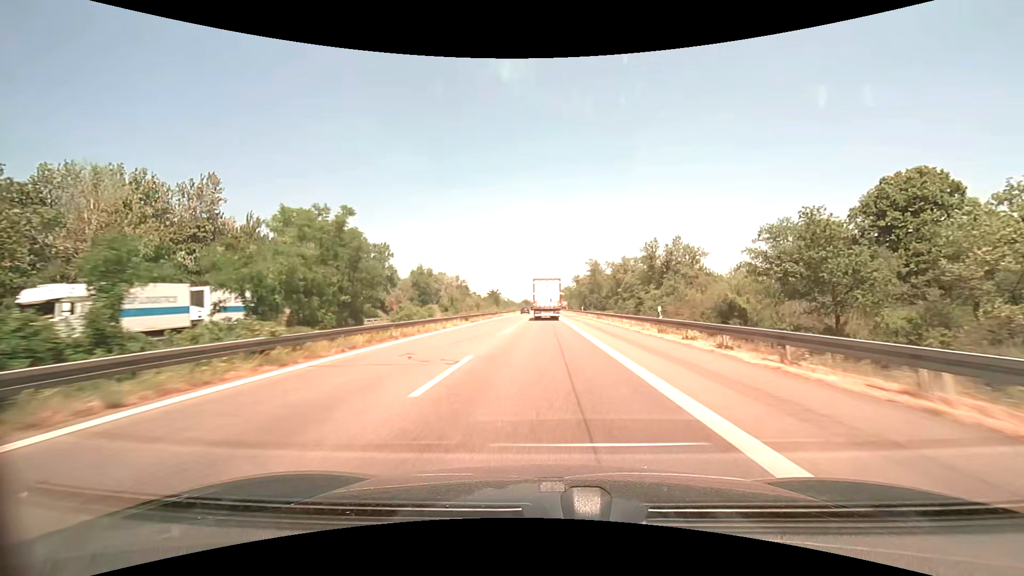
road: motorway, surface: asphalt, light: Day
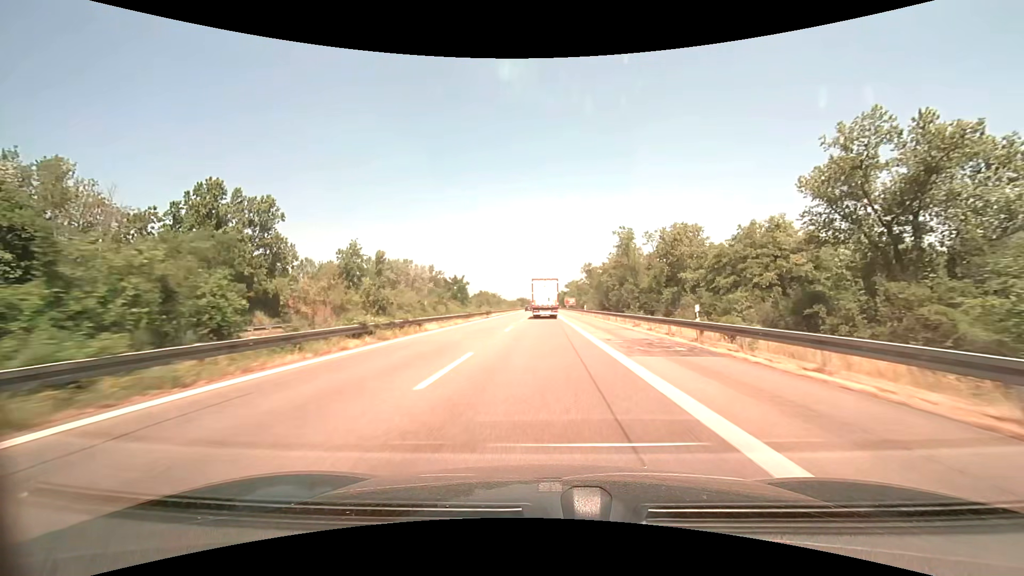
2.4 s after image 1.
(-0.1, +53.7) m; 0°
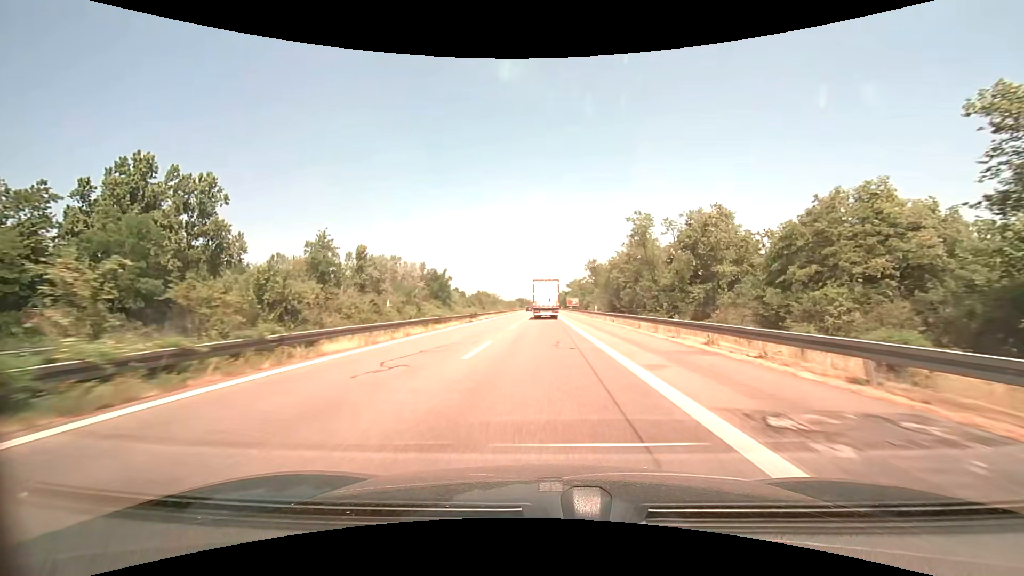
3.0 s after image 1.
(0.0, +13.4) m; 0°
(0, +10) (0, +20) (0, +30) (0, +40) (0, +50) (0, +60) (0, +70) (0, +80) (0, +90) (0, +100) m
